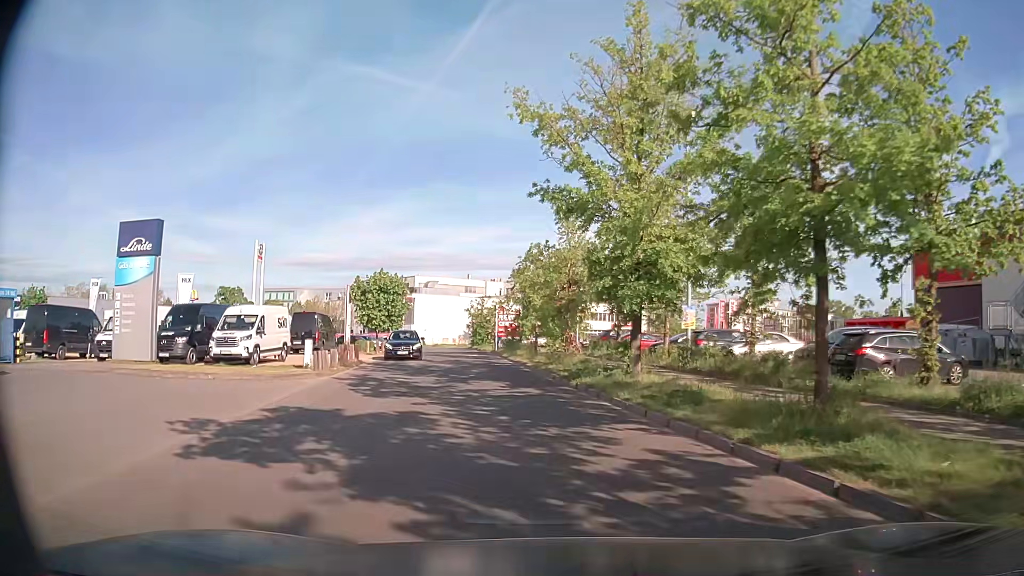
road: service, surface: asphalt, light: Day
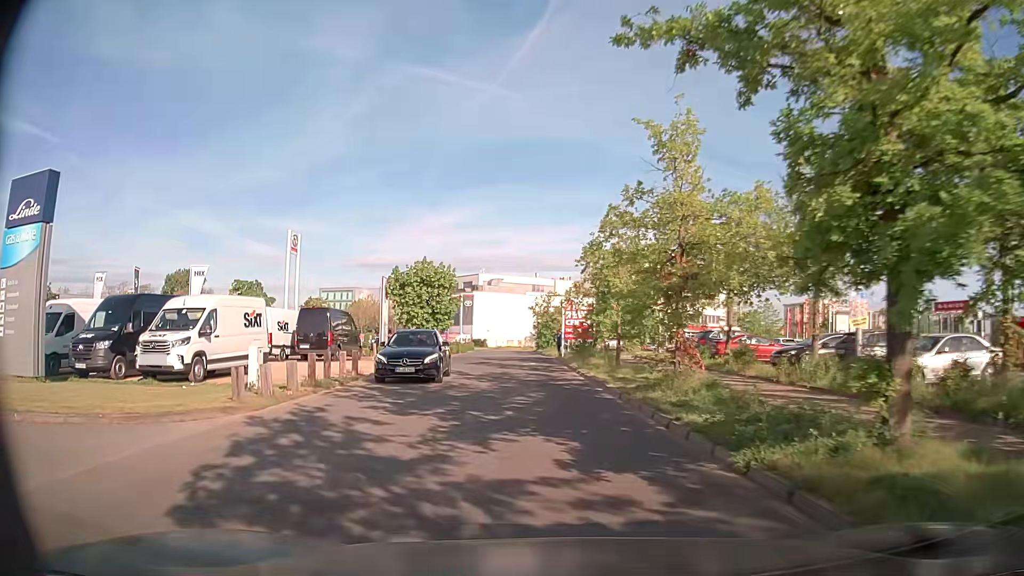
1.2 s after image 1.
(-0.3, +9.7) m; -5°
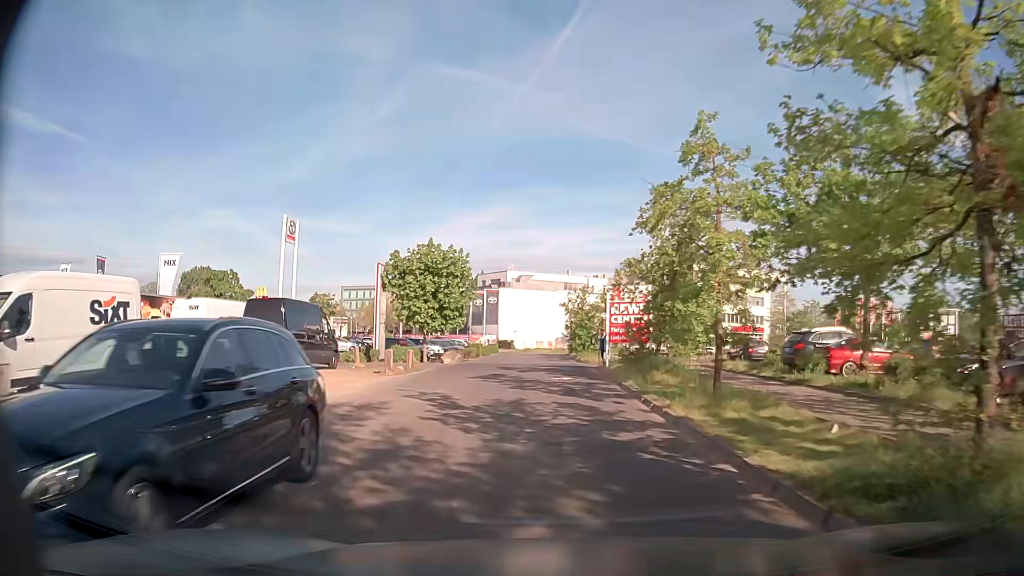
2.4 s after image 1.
(-0.3, +9.4) m; -4°
(0, +10) (0, +20) (0, +30) (-8, +35) (-18, +36) (-28, +37) (-38, +39) (-48, +41) (-58, +43) (-67, +45) m
